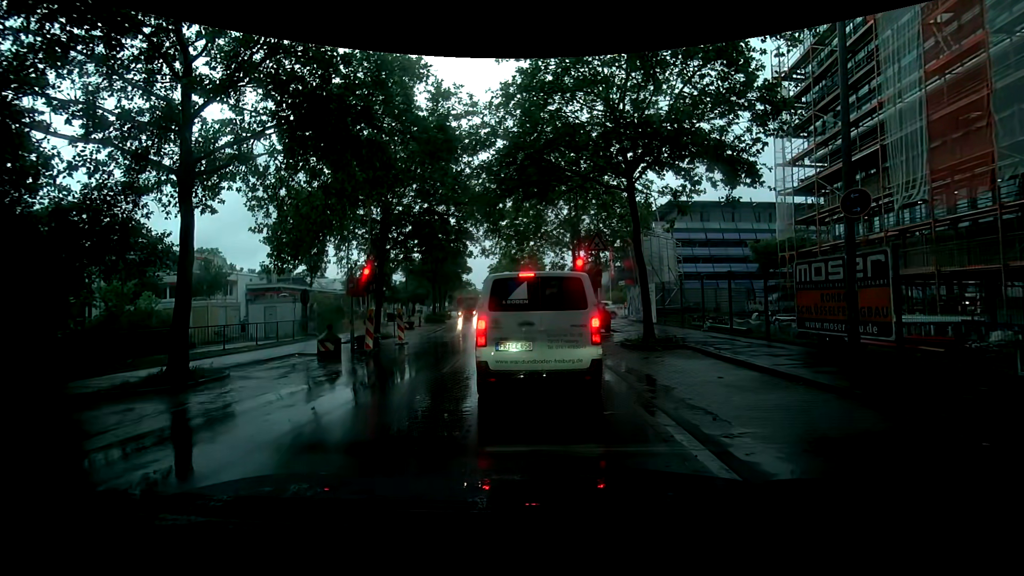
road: tertiary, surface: asphalt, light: Day
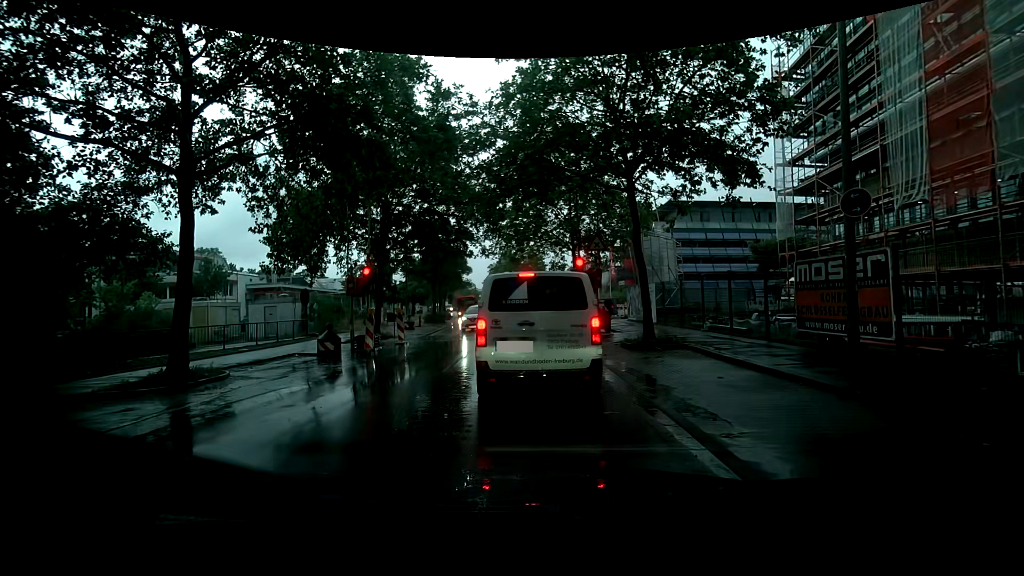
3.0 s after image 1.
(0.0, 0.0) m; 0°
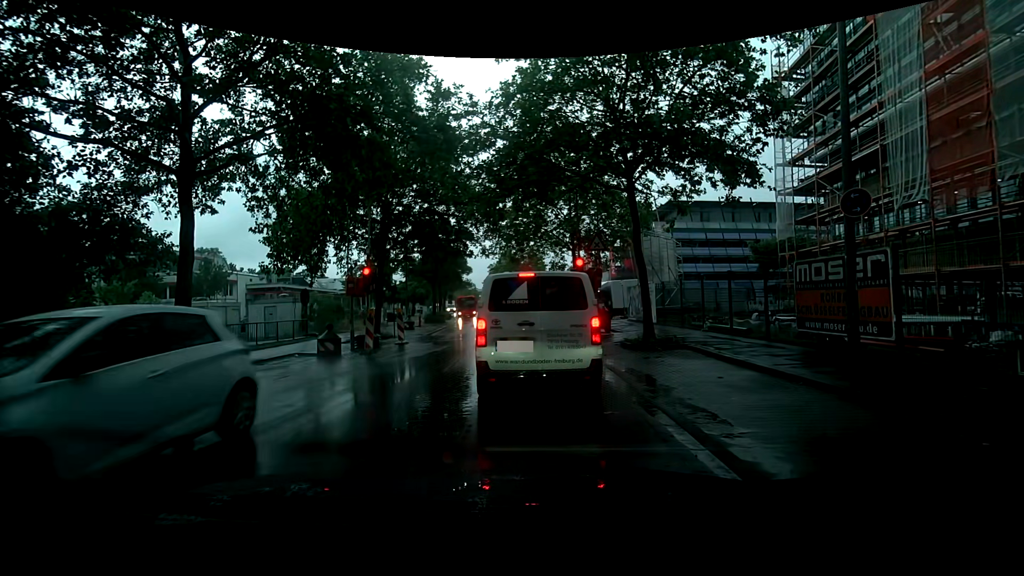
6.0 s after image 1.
(0.0, 0.0) m; 0°
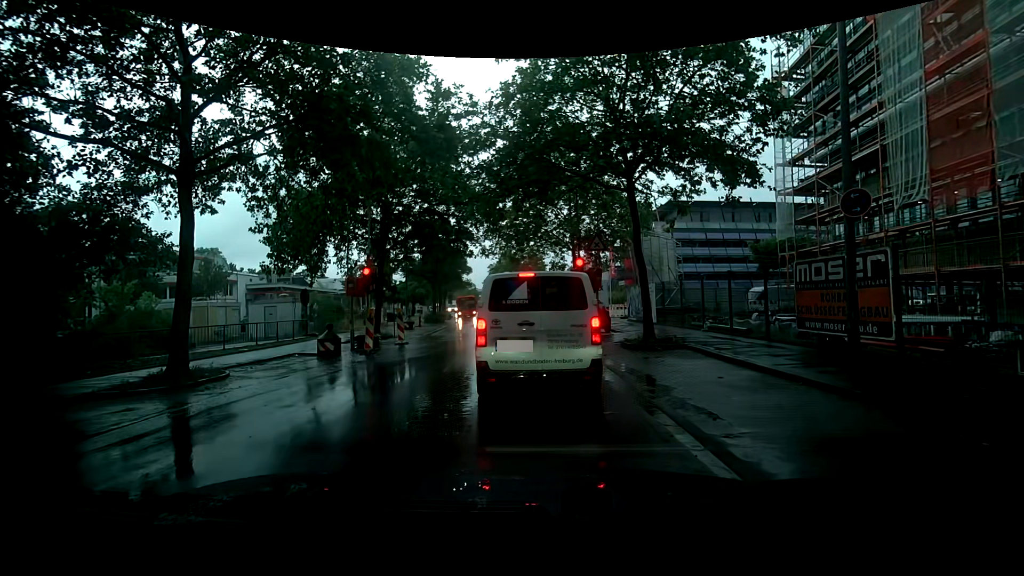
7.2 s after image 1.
(0.0, 0.0) m; 0°
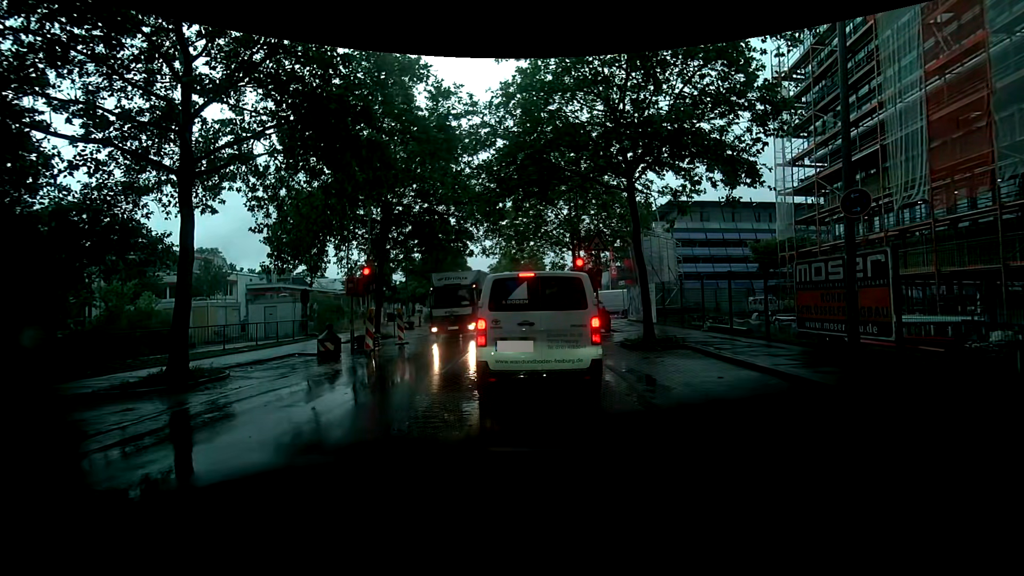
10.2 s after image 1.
(0.0, 0.0) m; 0°
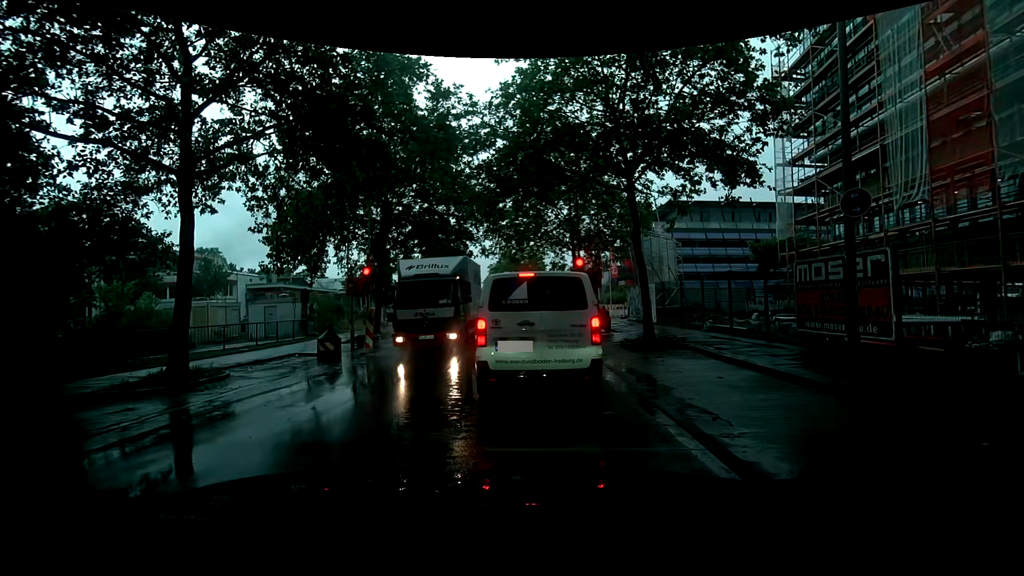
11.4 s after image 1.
(0.0, 0.0) m; 0°
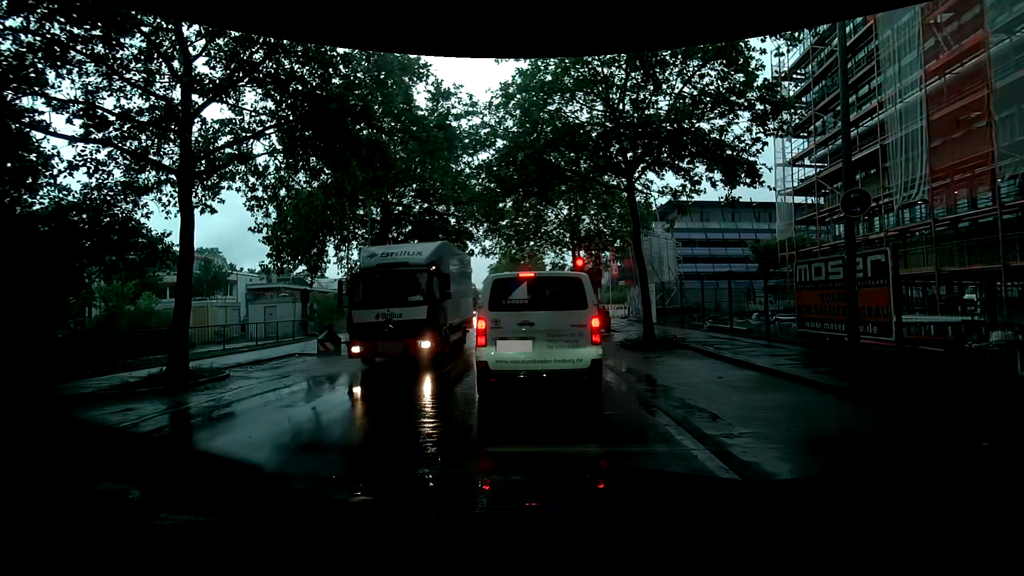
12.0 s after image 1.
(0.0, 0.0) m; 0°
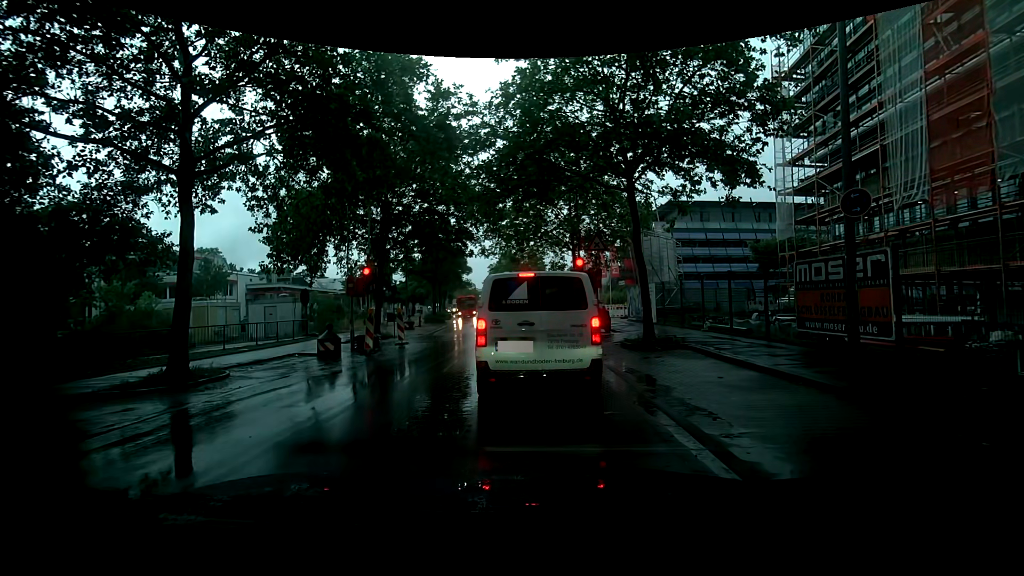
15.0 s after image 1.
(0.0, 0.0) m; 0°
